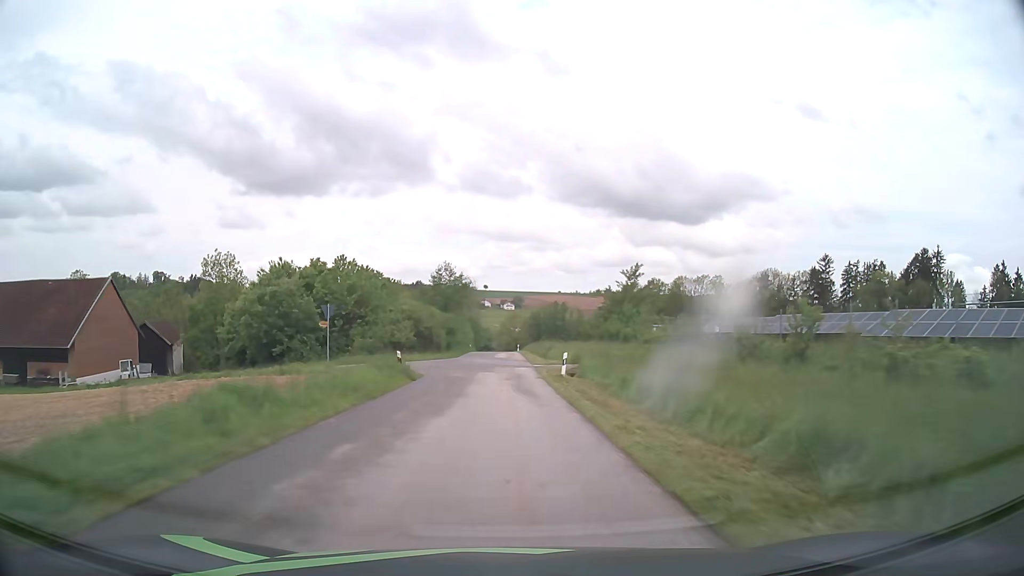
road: unclassified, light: Day
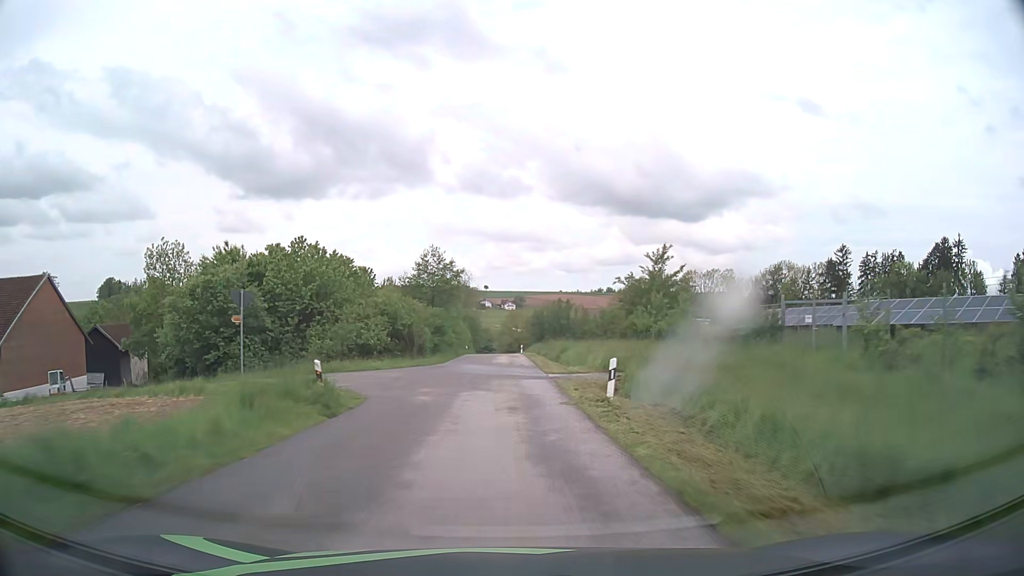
(0.0, +11.1) m; 0°
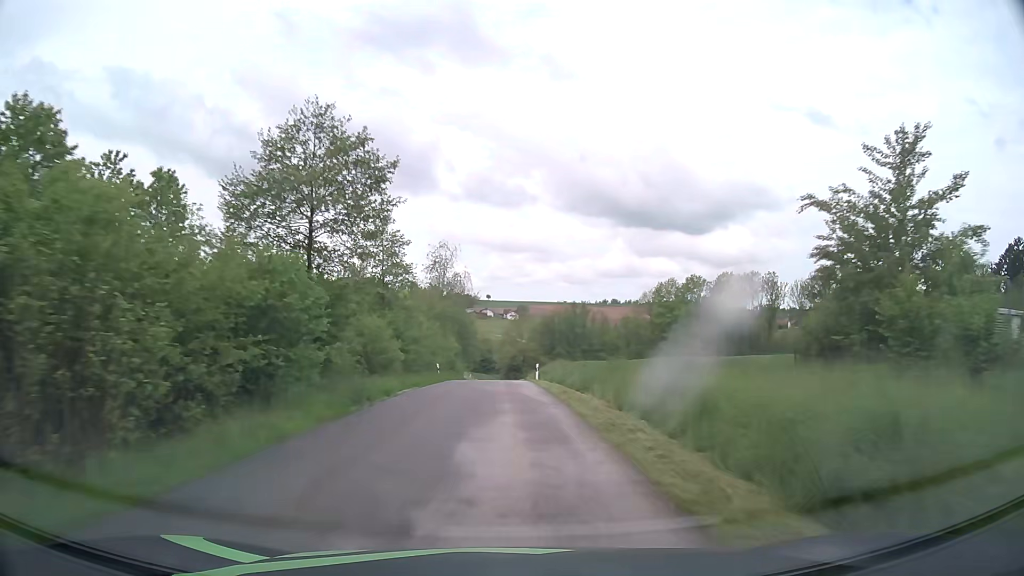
(-0.2, +33.1) m; 0°
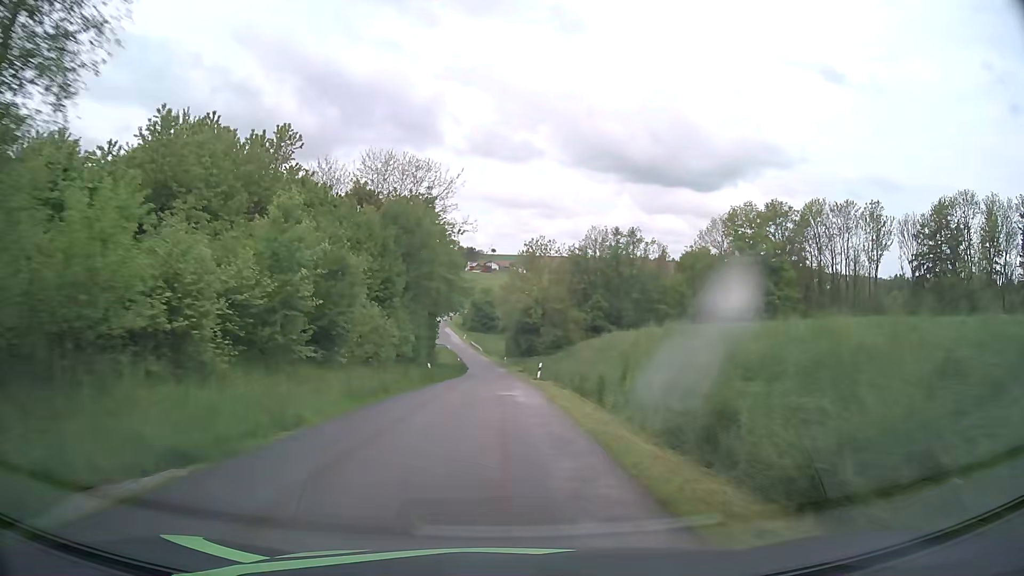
(0.0, +52.8) m; 0°
(0, +10) (0, +20) (0, +30) (0, +40) (0, +50) (-1, +60) (-1, +70) (-1, +80) (-2, +90) (-3, +100) m
